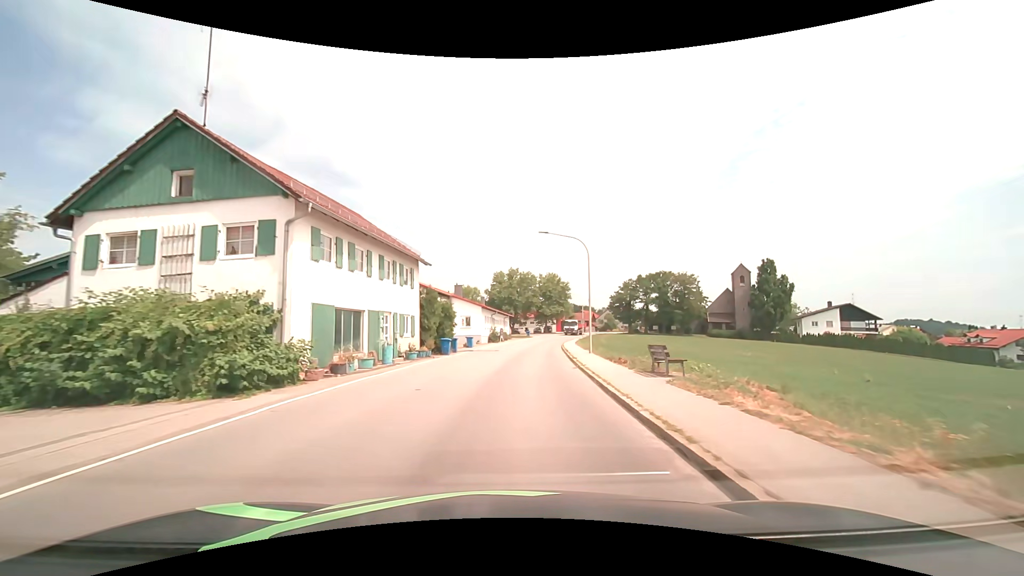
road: secondary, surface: asphalt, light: Day
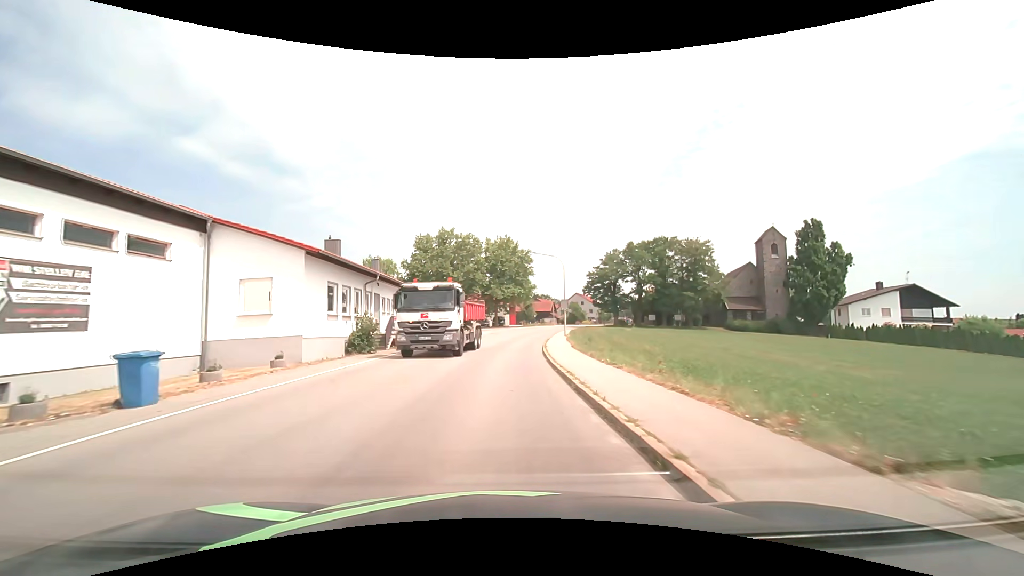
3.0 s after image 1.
(+2.6, +37.2) m; +6°
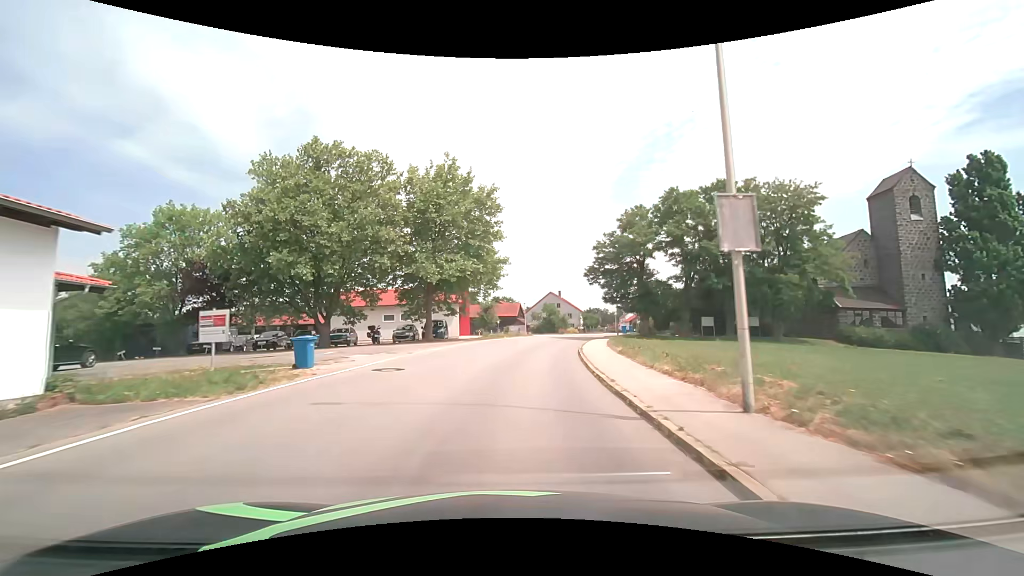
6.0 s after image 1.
(+0.6, +36.0) m; +5°
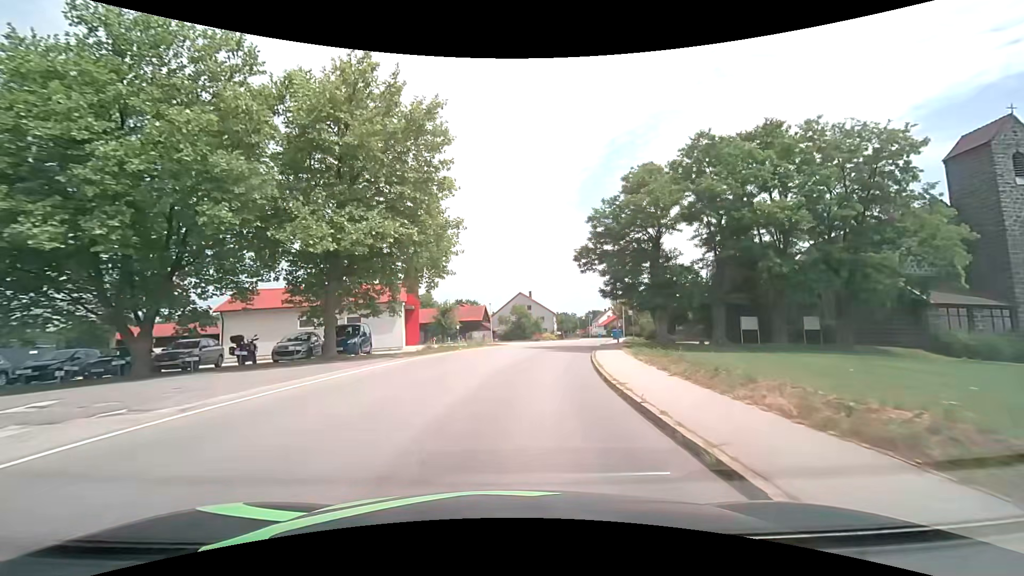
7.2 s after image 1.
(+0.4, +14.6) m; +3°
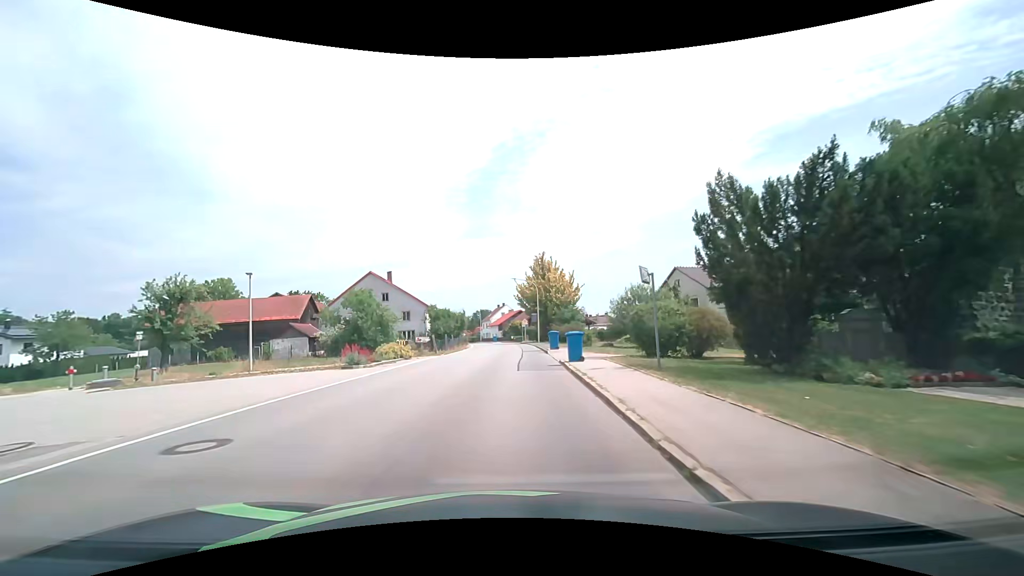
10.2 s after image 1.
(+4.9, +36.6) m; +13°
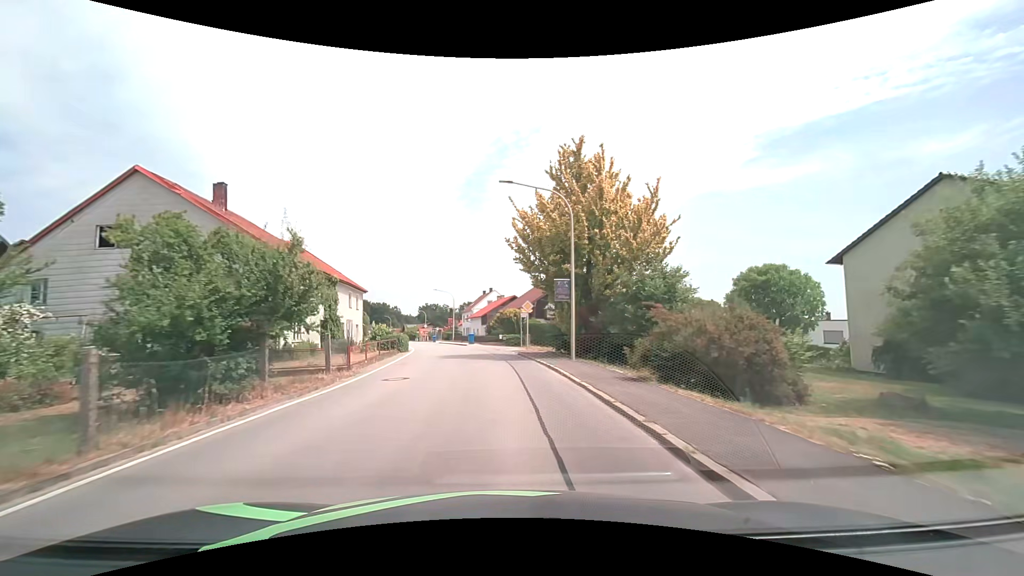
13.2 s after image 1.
(+0.4, +36.3) m; +1°
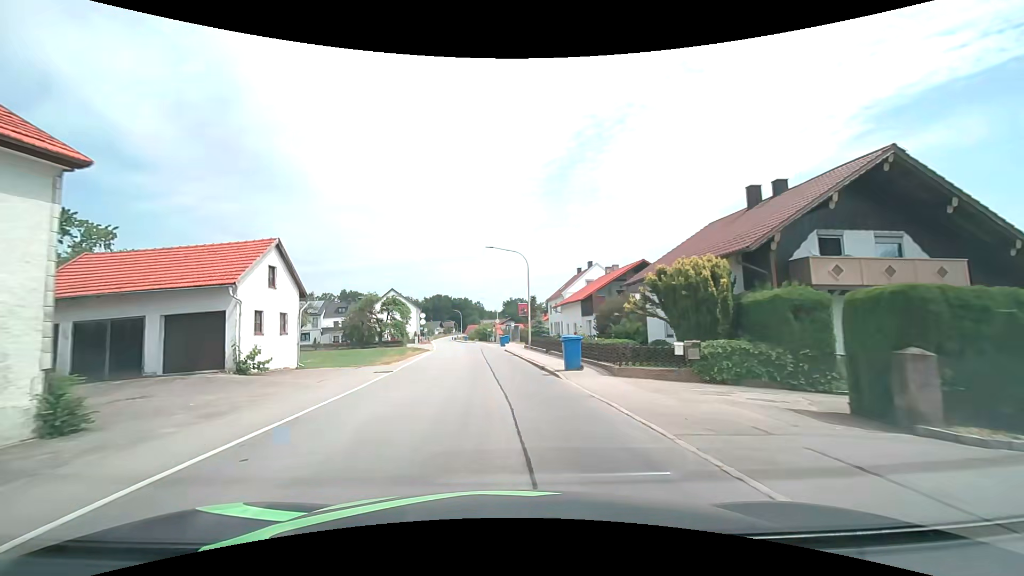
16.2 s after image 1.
(-2.6, +35.6) m; -10°
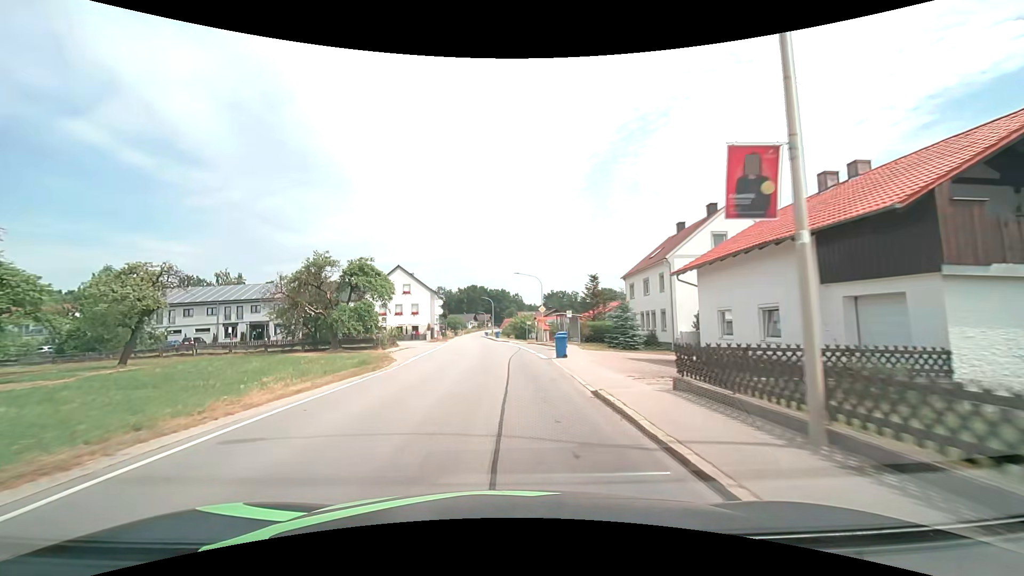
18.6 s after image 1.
(-0.8, +29.9) m; -4°
(0, +10) (0, +20) (0, +30) (-1, +40) (-2, +50) (-3, +60) (-3, +70) (-4, +80) (-5, +90) (-6, +100) m
